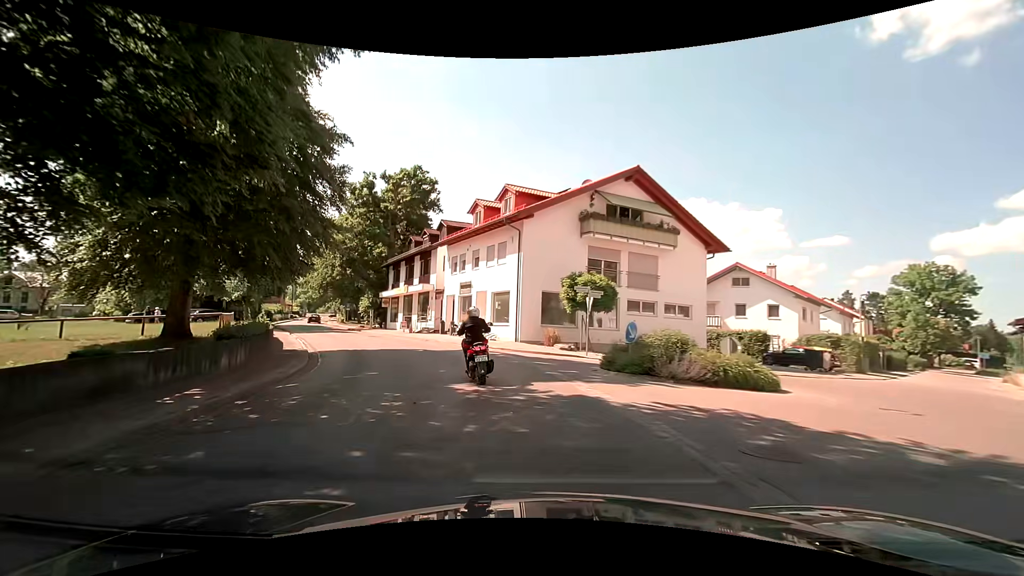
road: secondary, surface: asphalt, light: Day
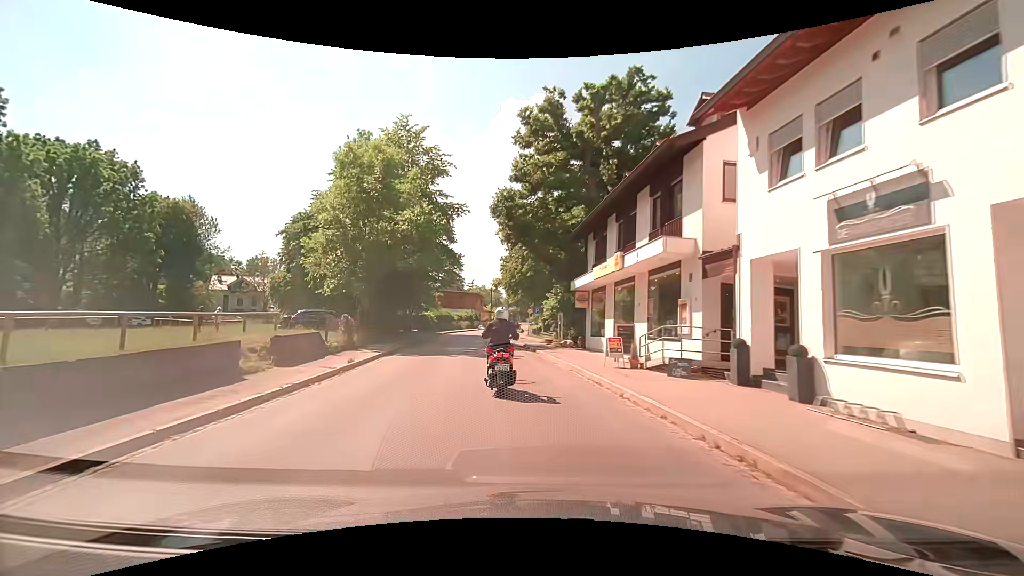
(-5.7, +24.4) m; -24°
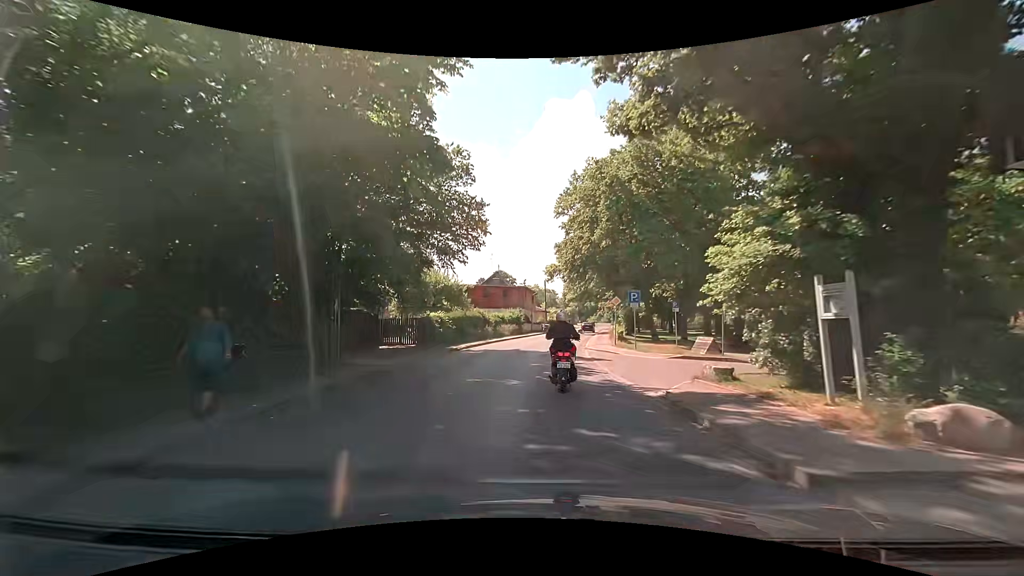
(-2.1, +23.3) m; -7°
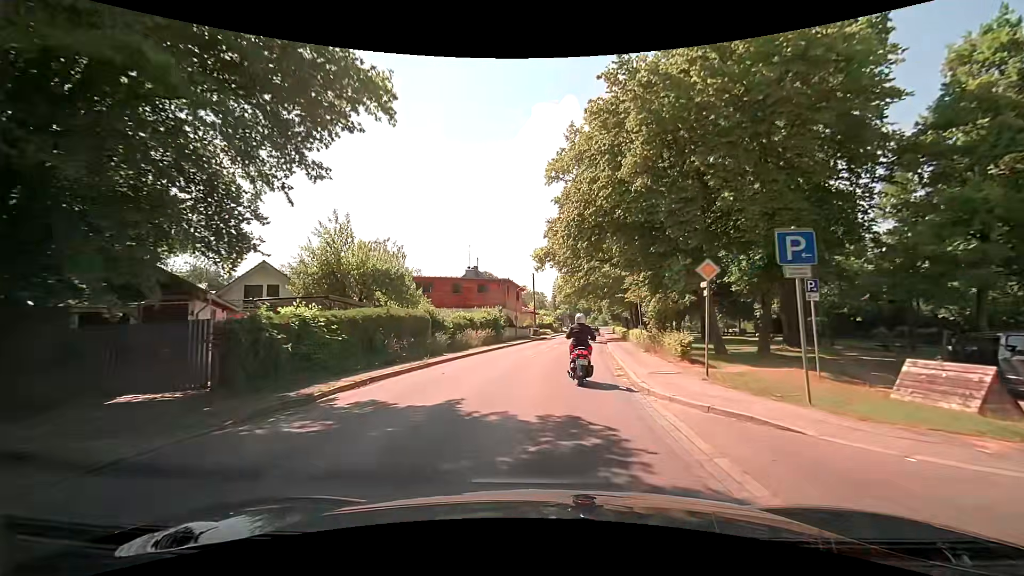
(+0.2, +17.4) m; +1°
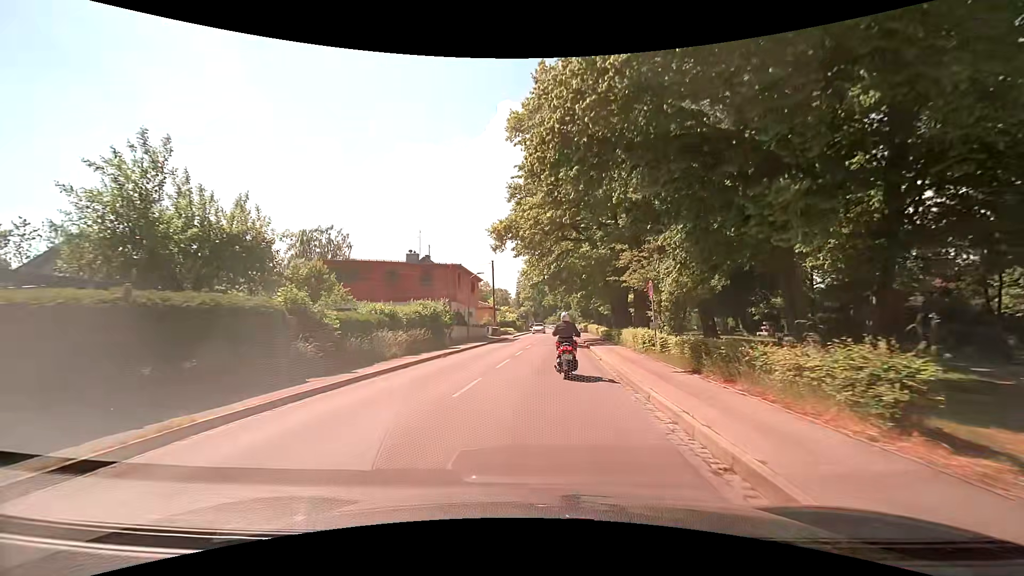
(+0.5, +11.6) m; +5°
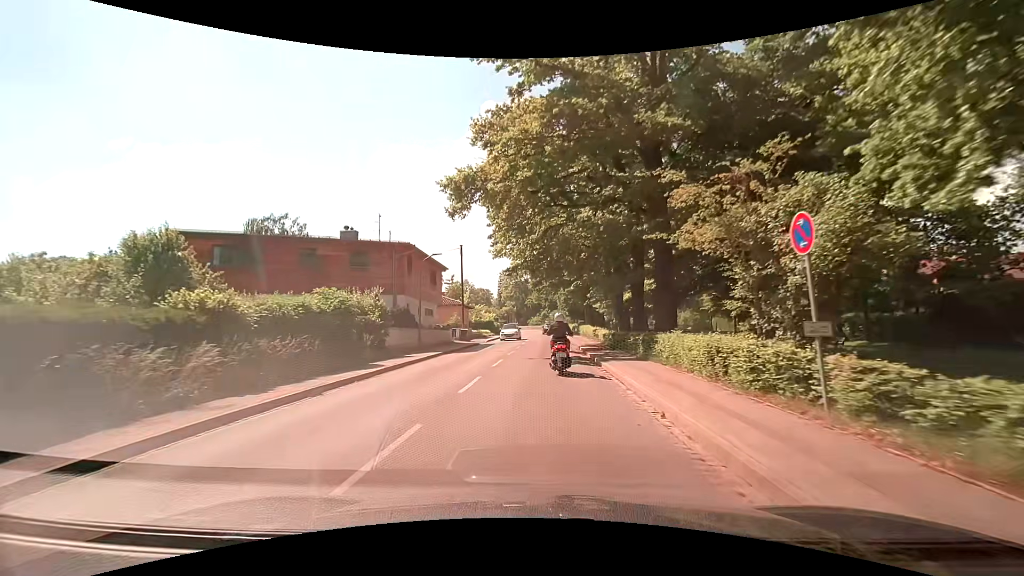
(+0.1, +11.8) m; +1°
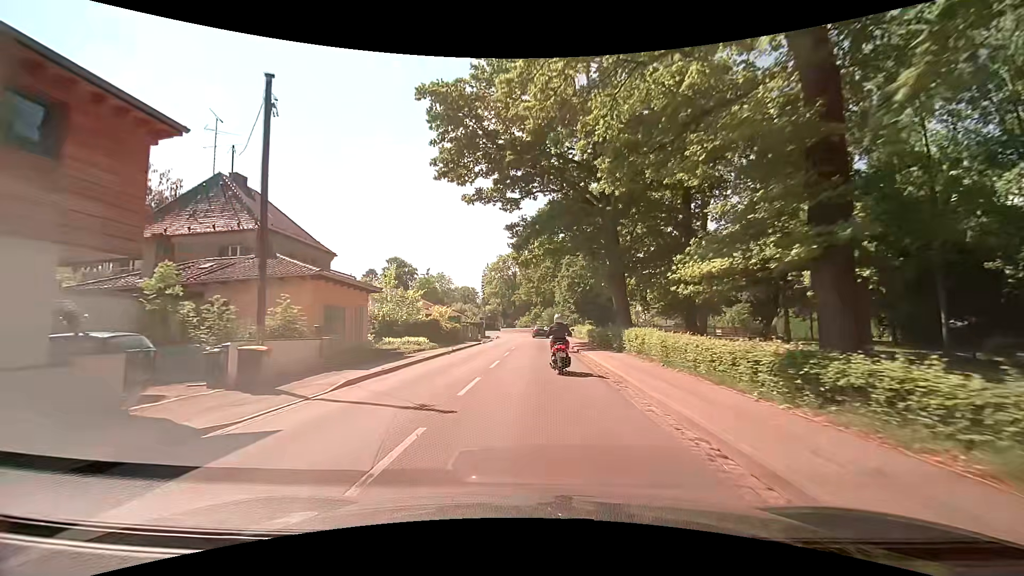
(+0.5, +31.1) m; +1°
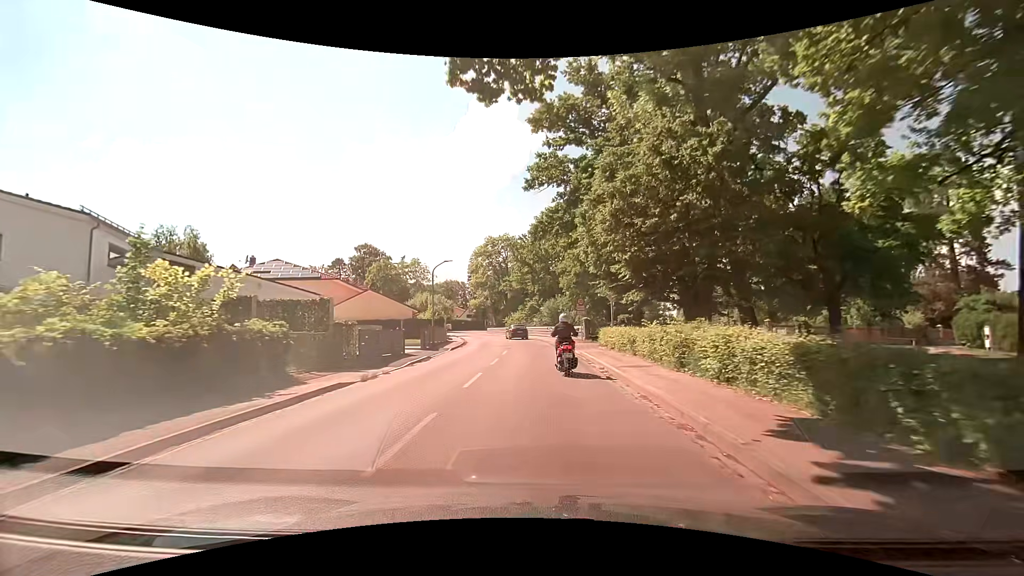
(+0.4, +30.2) m; 0°
(0, +10) (0, +20) (0, +30) (0, +40) (-1, +50) (-3, +60) (-5, +70) (-8, +79) (-10, +89) (-12, +99) m
